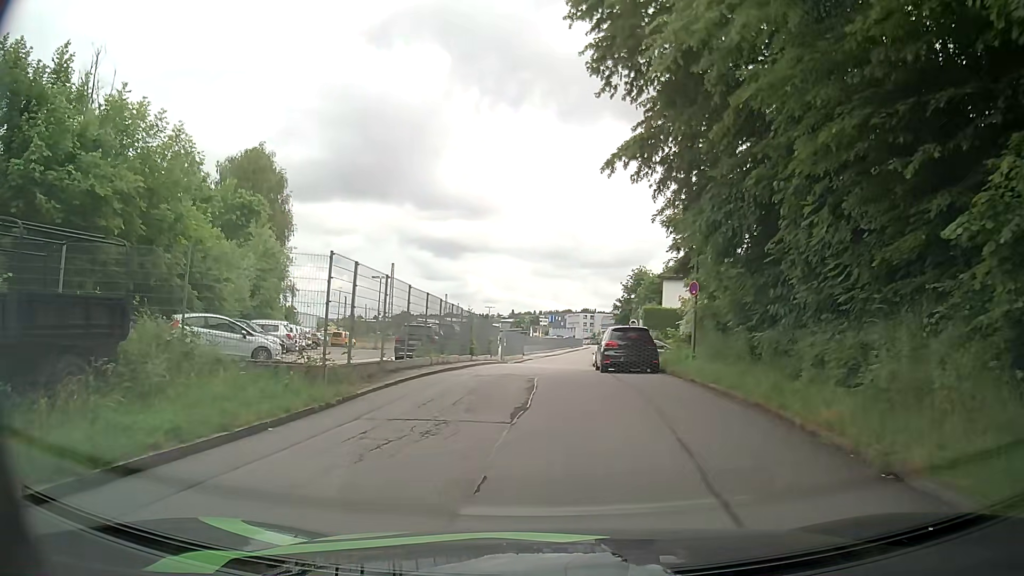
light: Day
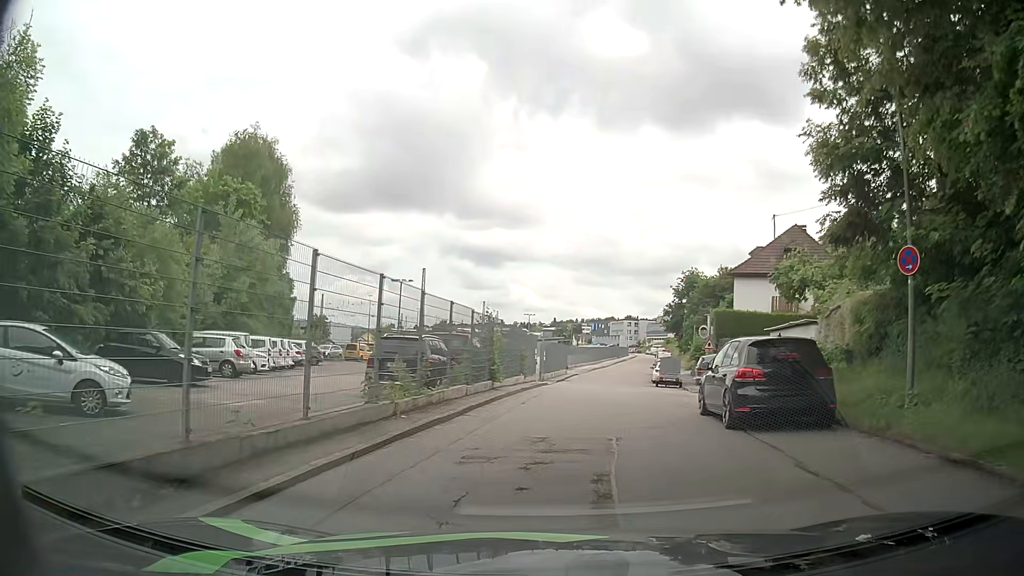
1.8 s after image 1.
(-0.1, +10.3) m; -1°
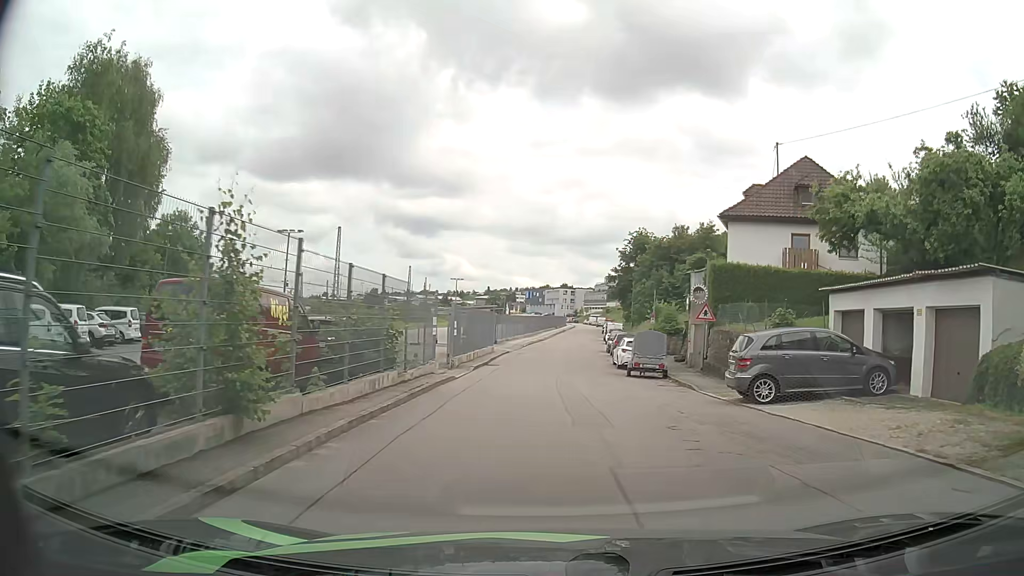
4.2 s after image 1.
(+0.1, +14.3) m; +4°
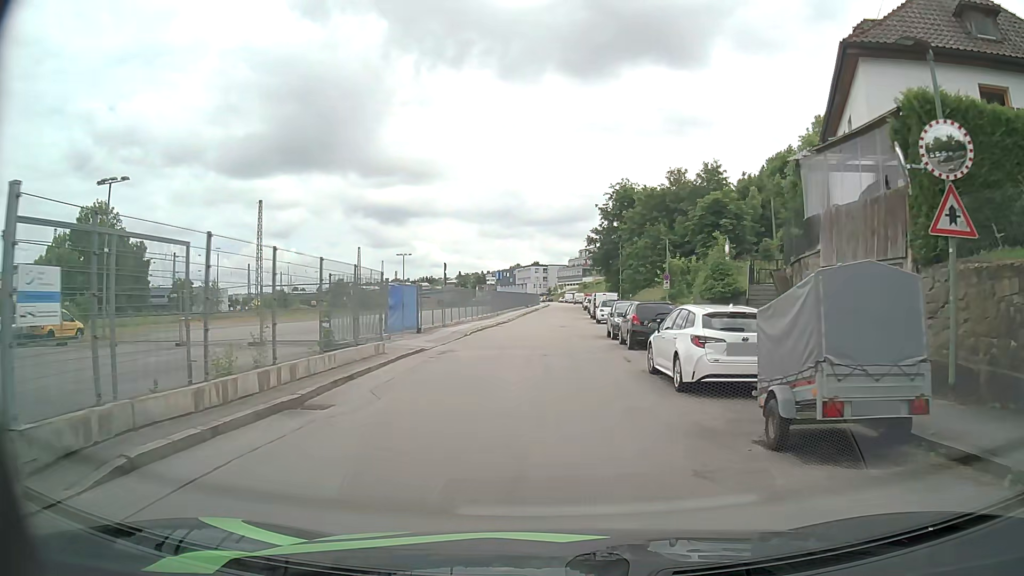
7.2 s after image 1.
(+0.8, +20.3) m; +3°
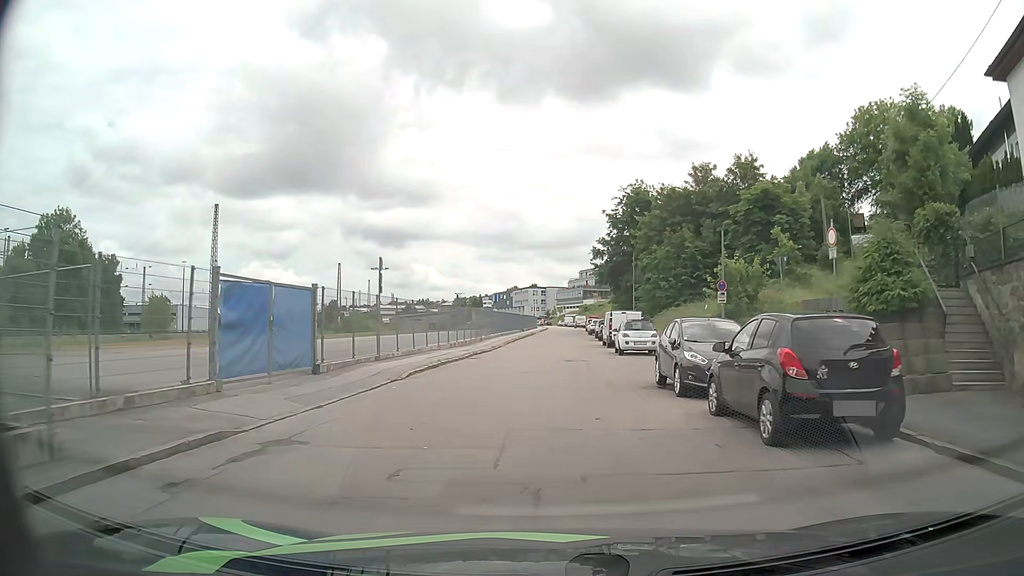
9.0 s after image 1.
(-0.1, +13.4) m; -1°
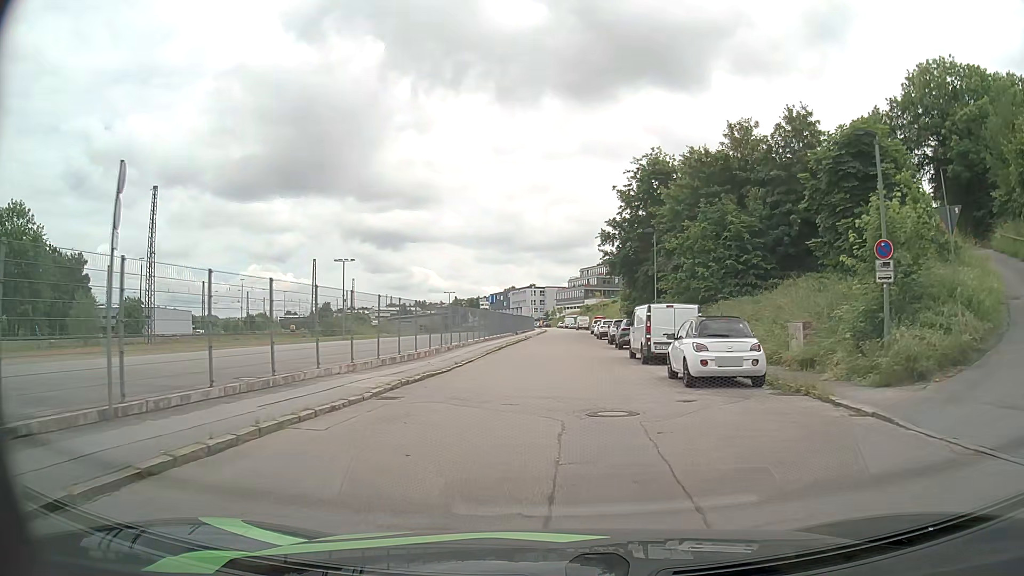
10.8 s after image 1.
(+0.2, +14.1) m; +1°
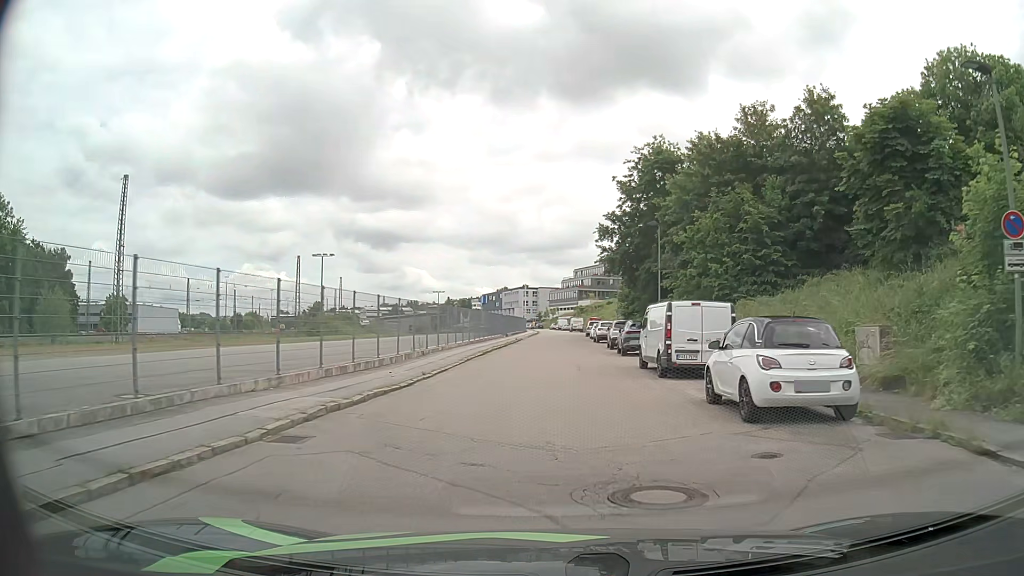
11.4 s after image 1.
(0.0, +4.8) m; 0°
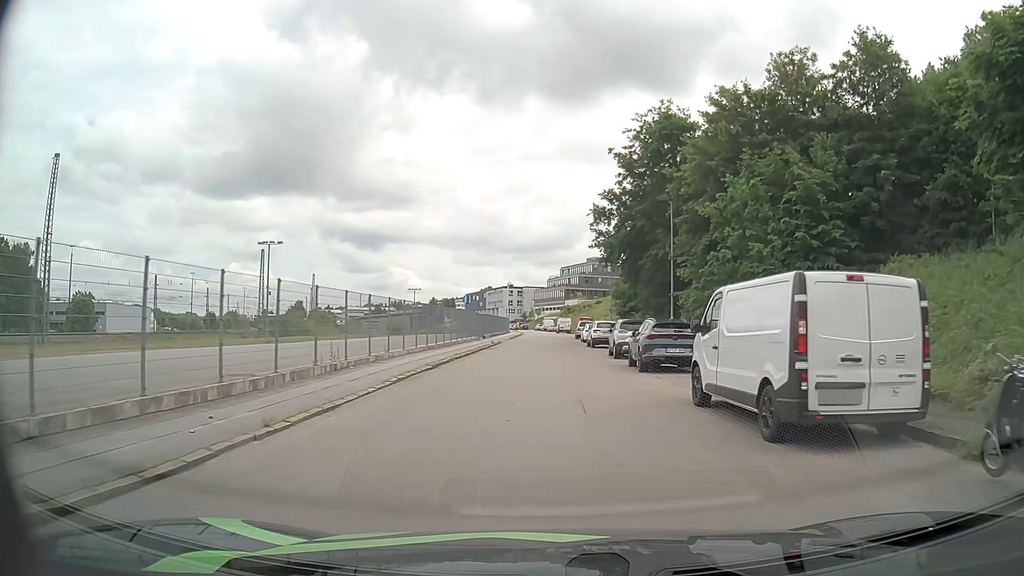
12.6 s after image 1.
(+0.2, +9.8) m; +1°
